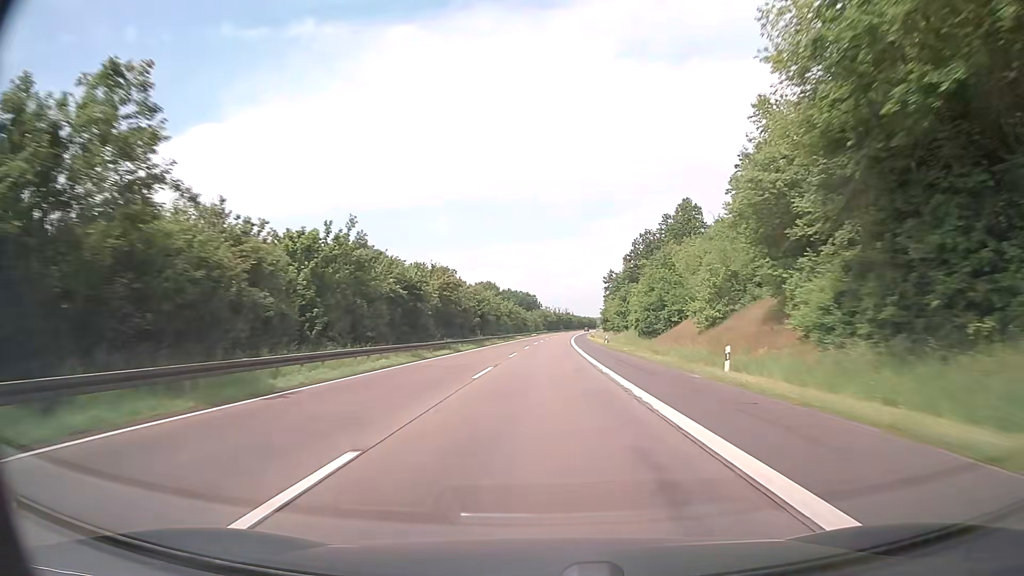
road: motorway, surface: asphalt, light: Day
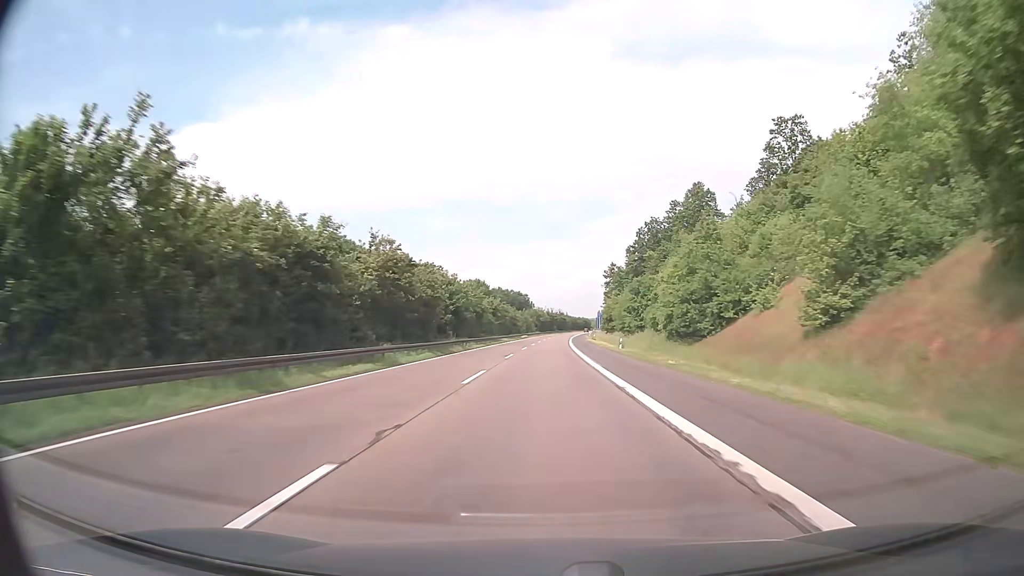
(0.0, +19.0) m; 0°
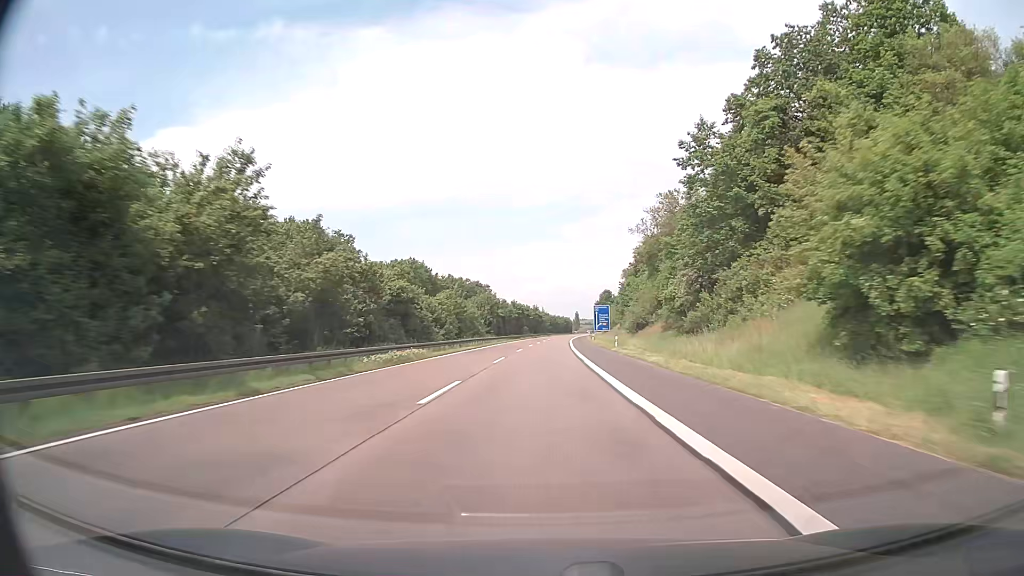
(+2.0, +94.9) m; +2°
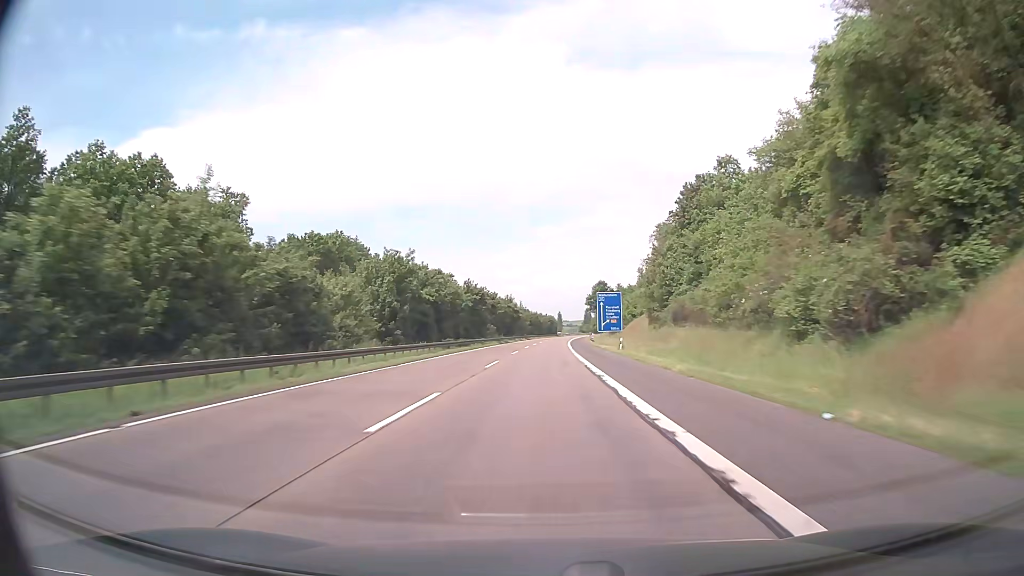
(+0.7, +57.0) m; +2°
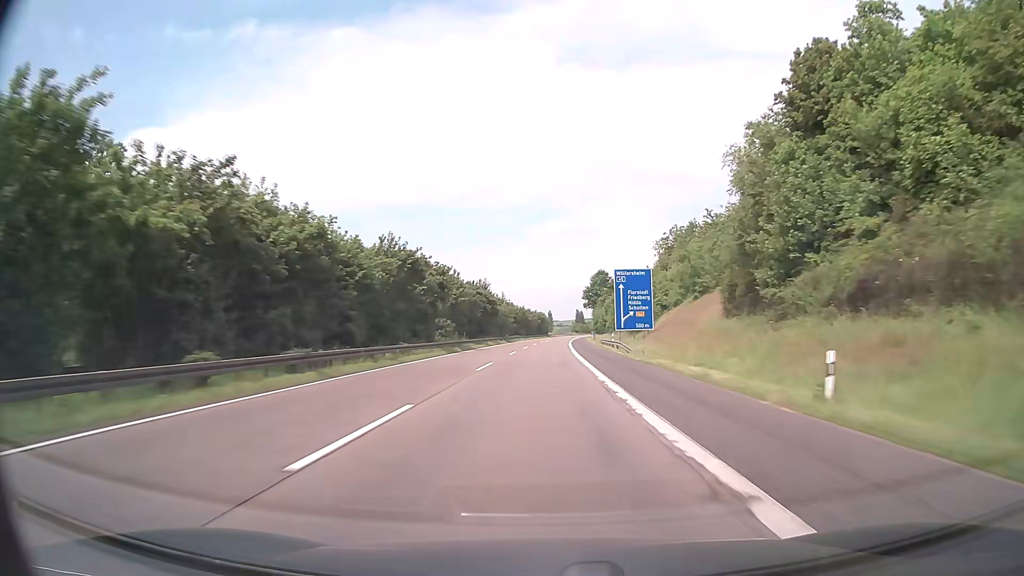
(+0.4, +38.0) m; +1°
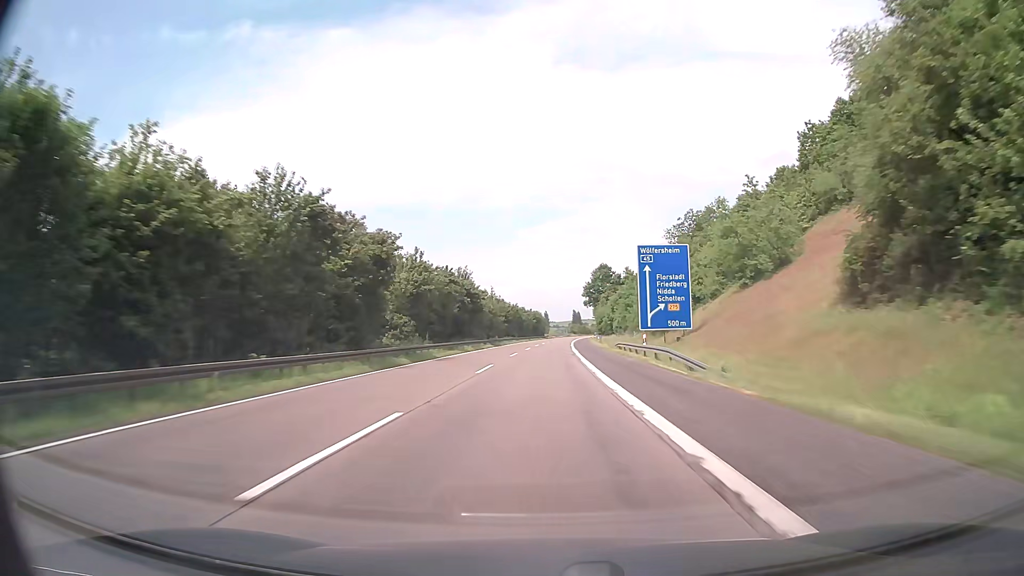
(0.0, +19.0) m; 0°
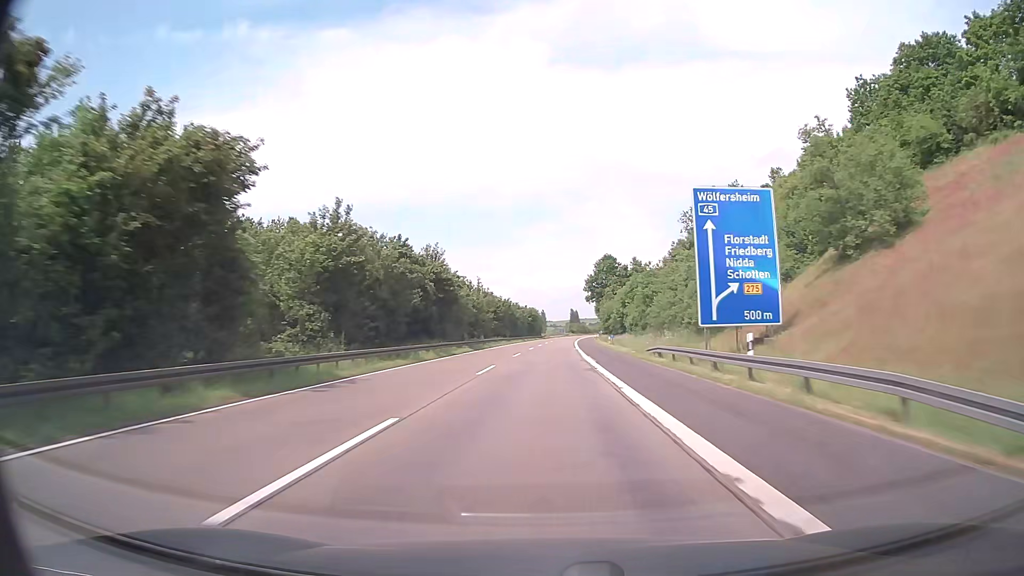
(0.0, +19.0) m; 0°
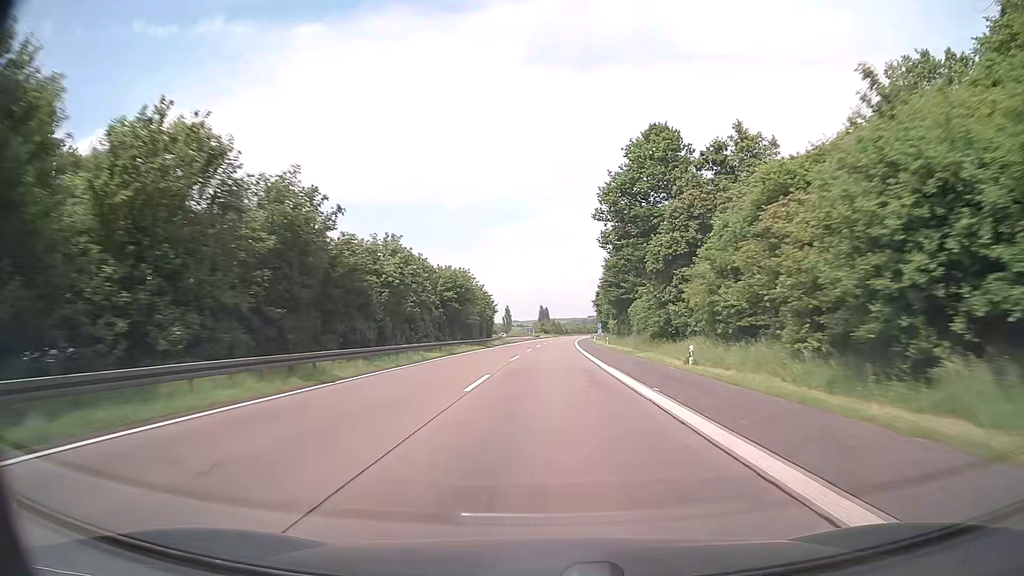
(+2.1, +95.0) m; +3°
(0, +10) (0, +20) (0, +30) (0, +40) (+1, +50) (+1, +60) (+1, +70) (+1, +80) (+2, +90) (+2, +100) m
